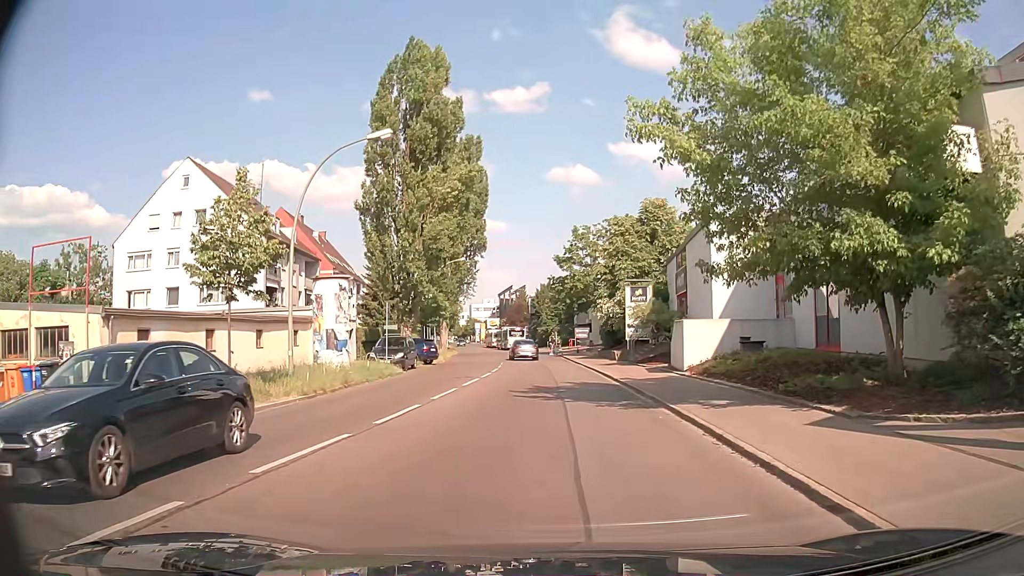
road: residential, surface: asphalt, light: Day
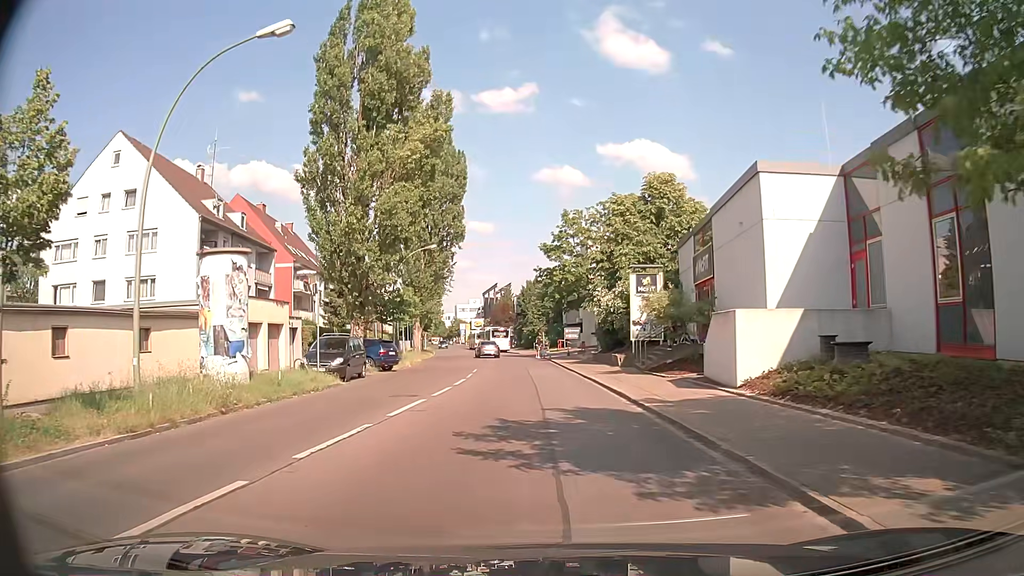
(+0.1, +8.2) m; +1°
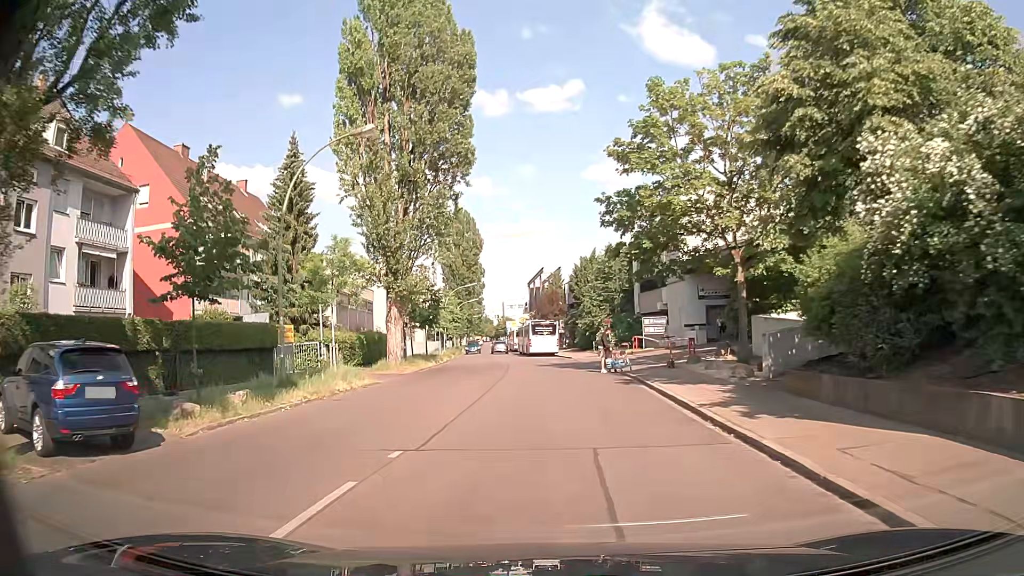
(-0.7, +26.8) m; -4°
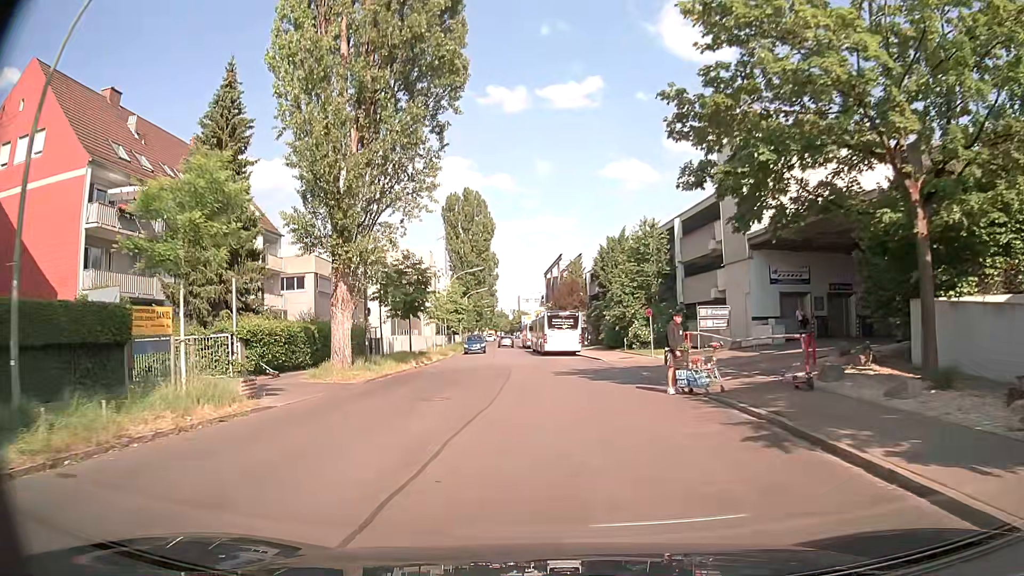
(-0.3, +12.2) m; -3°
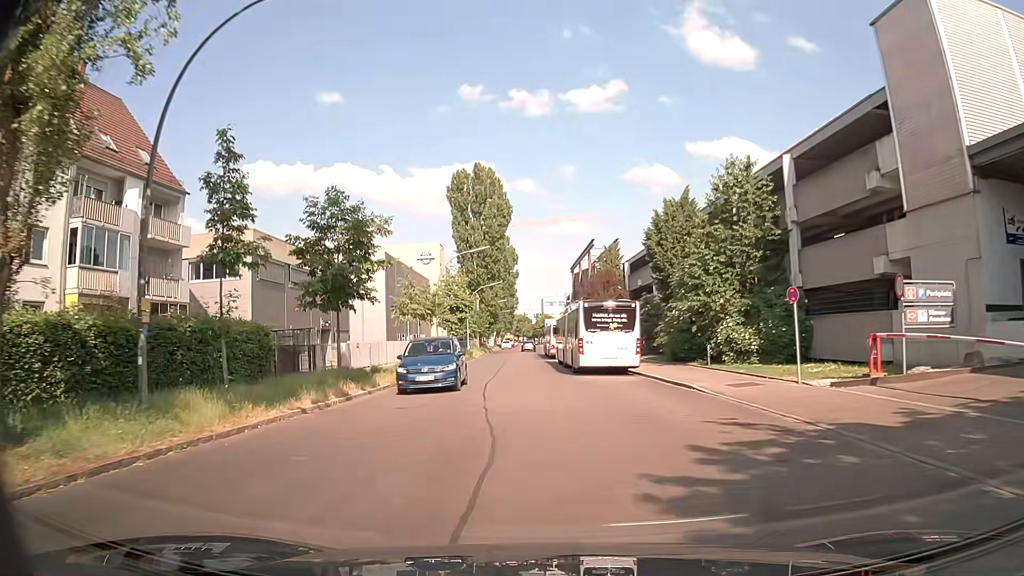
(-0.3, +18.3) m; -1°
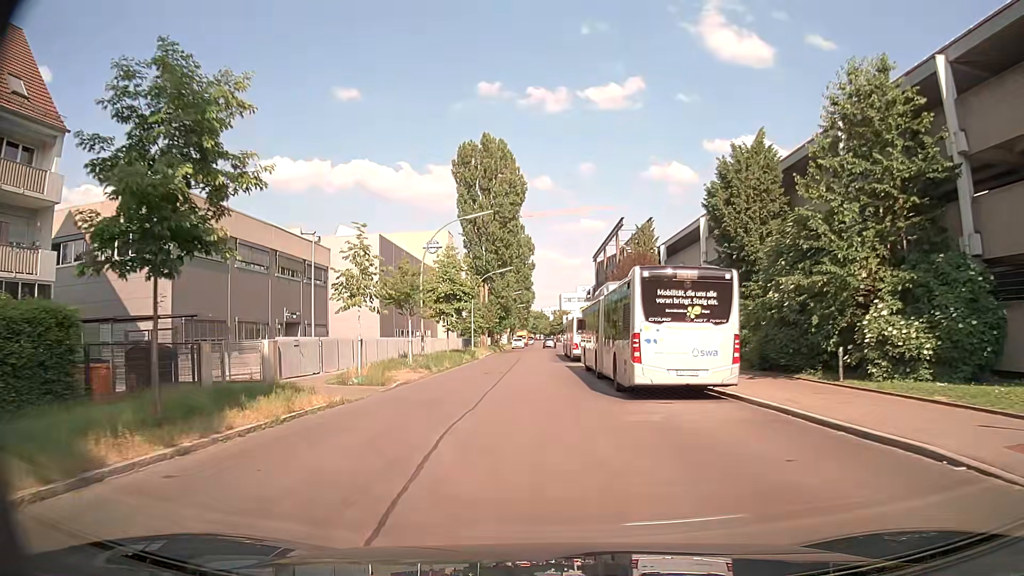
(-0.2, +12.2) m; -2°
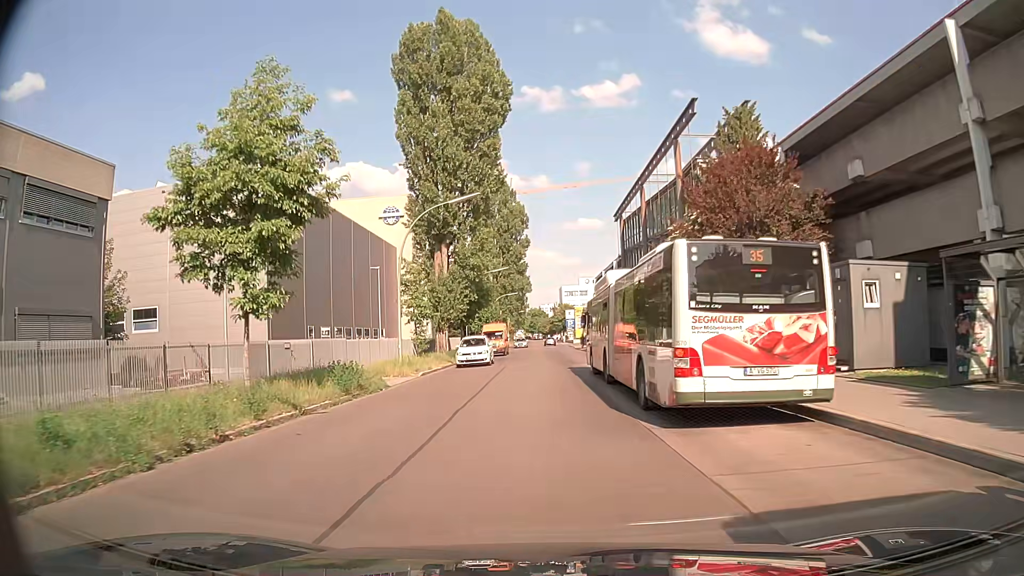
(-0.4, +31.7) m; 0°
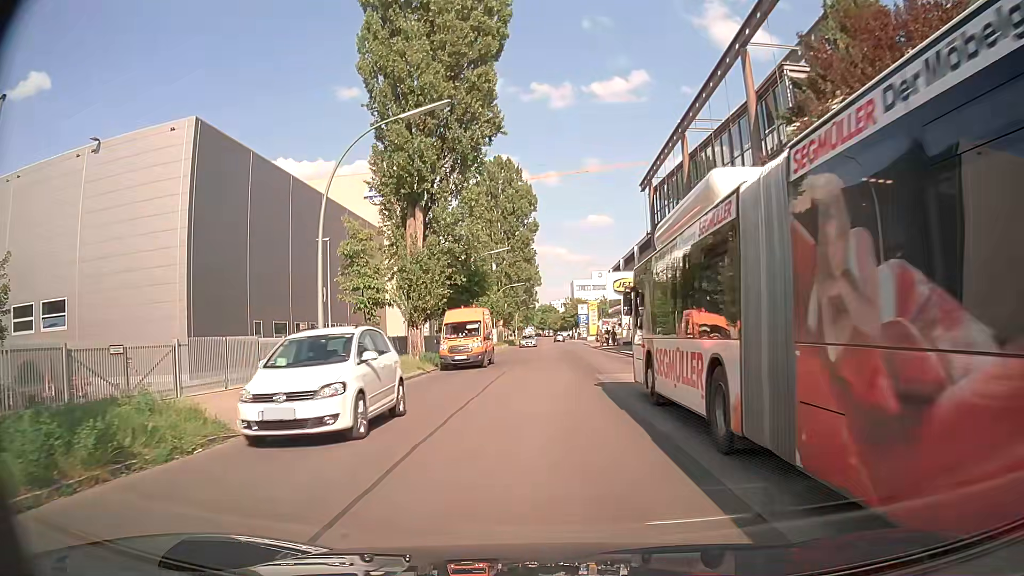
(0.0, +12.0) m; -1°
